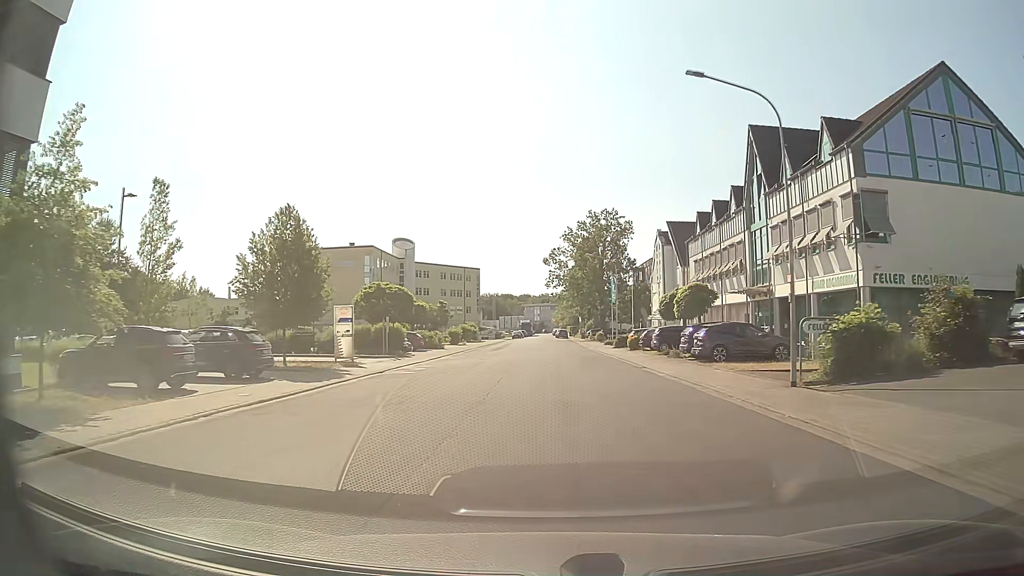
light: Day
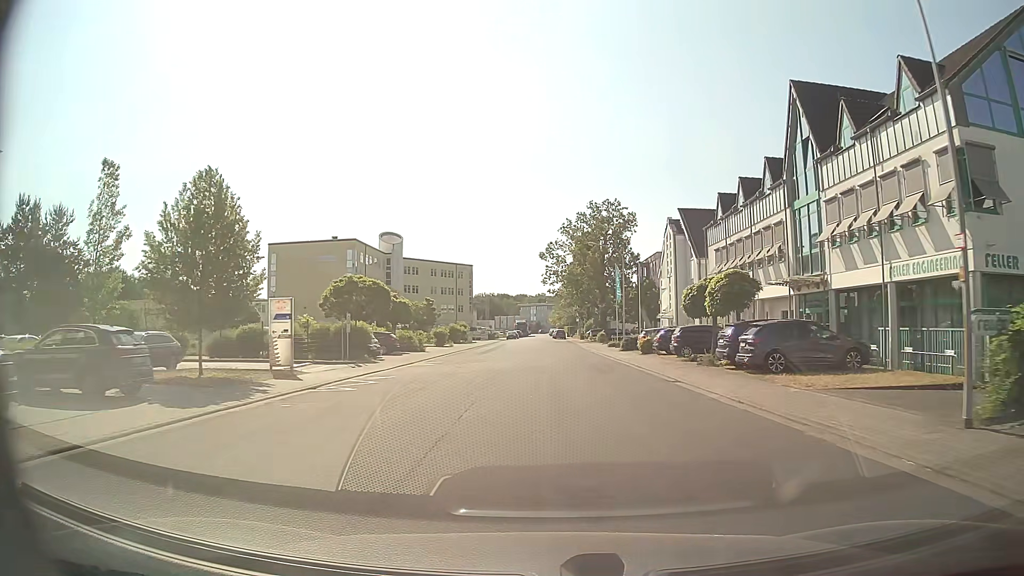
(+0.1, +7.4) m; 0°
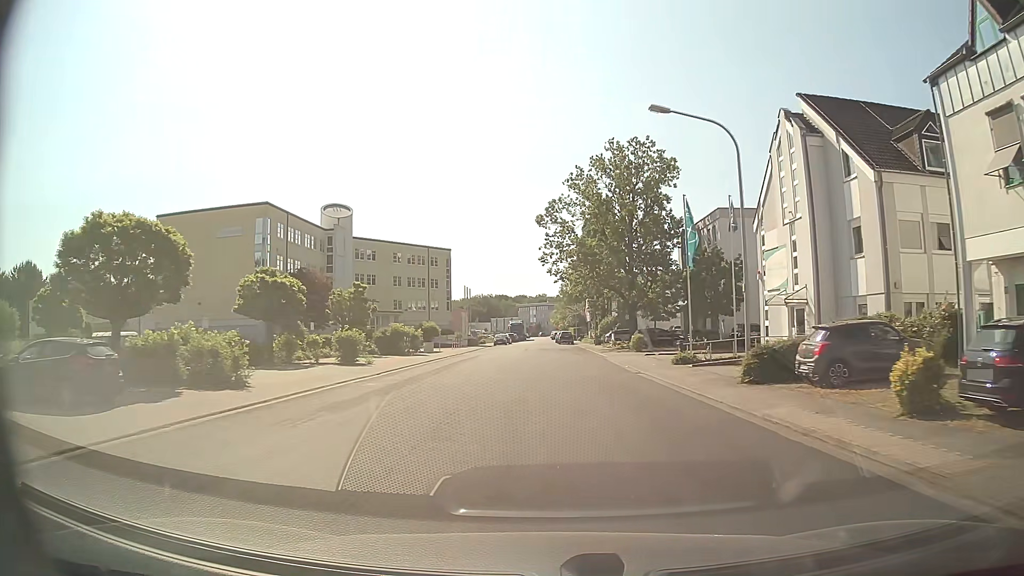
(+0.2, +30.1) m; 0°
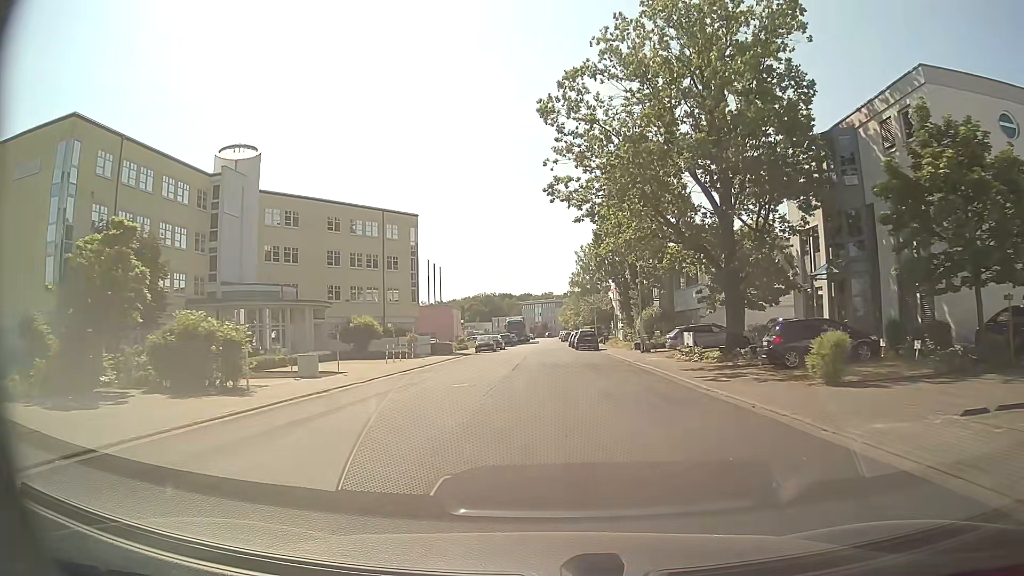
(-0.1, +30.6) m; 0°
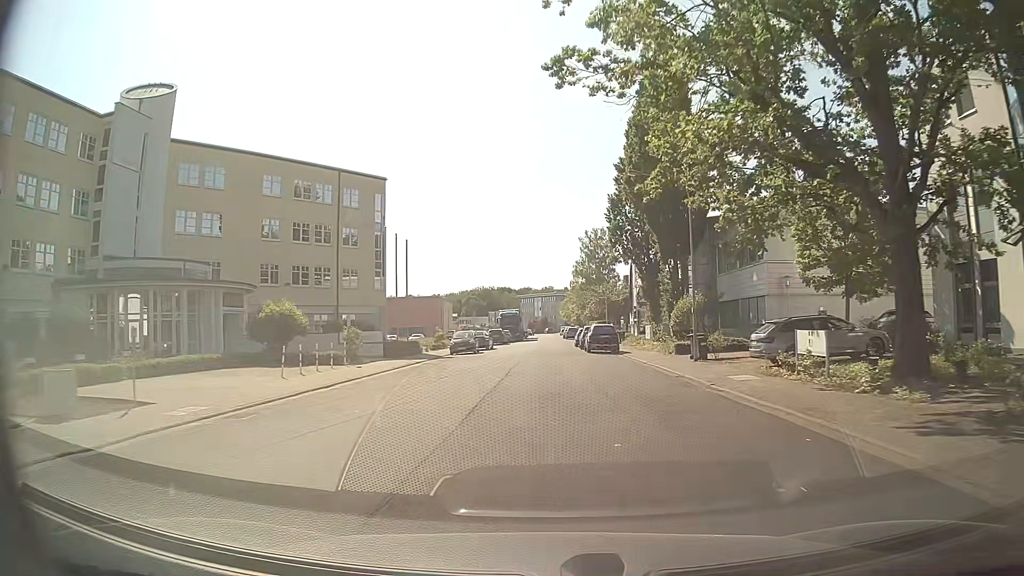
(-0.1, +15.1) m; 0°
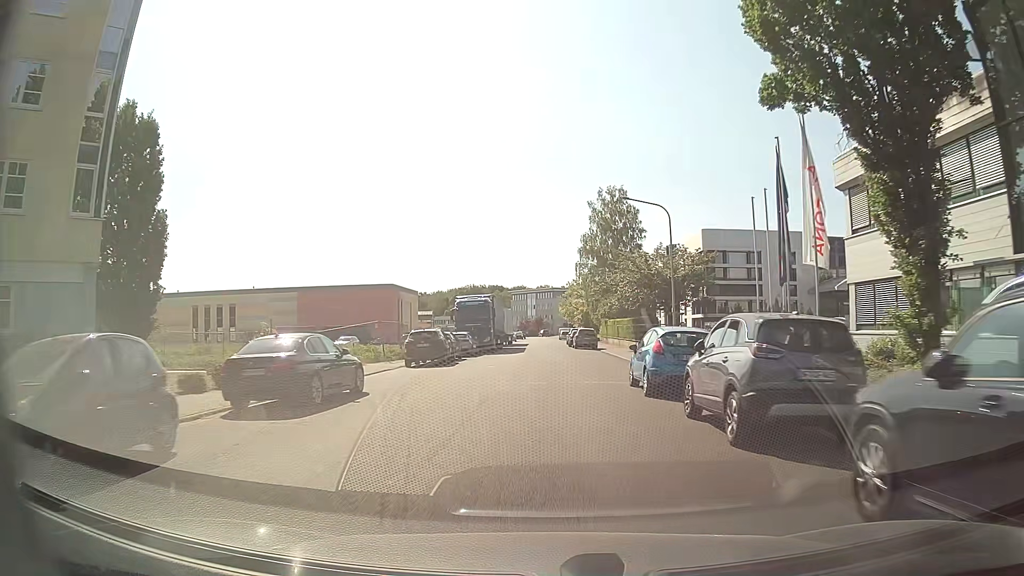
(+0.2, +37.4) m; 0°
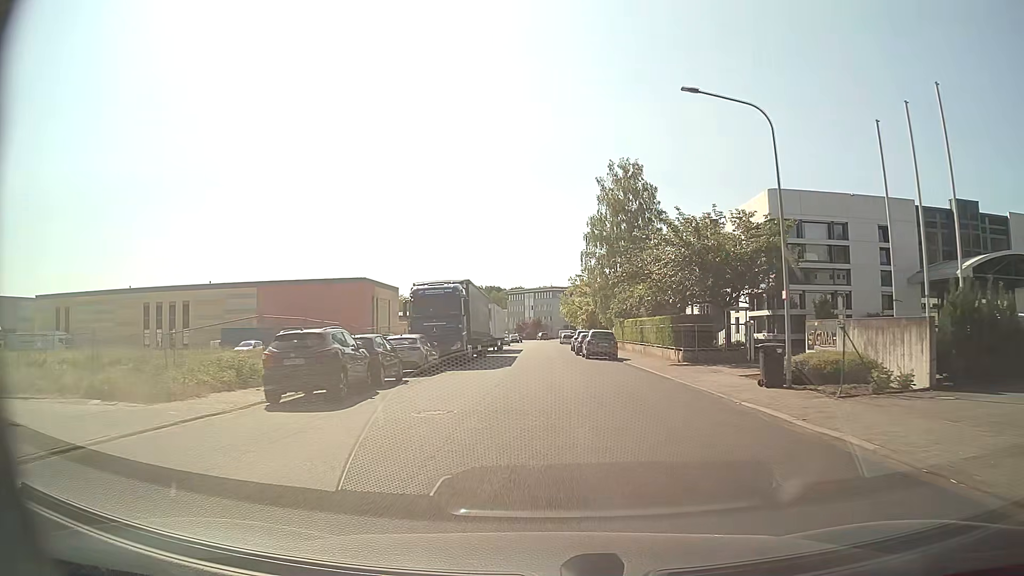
(0.0, +15.0) m; 0°
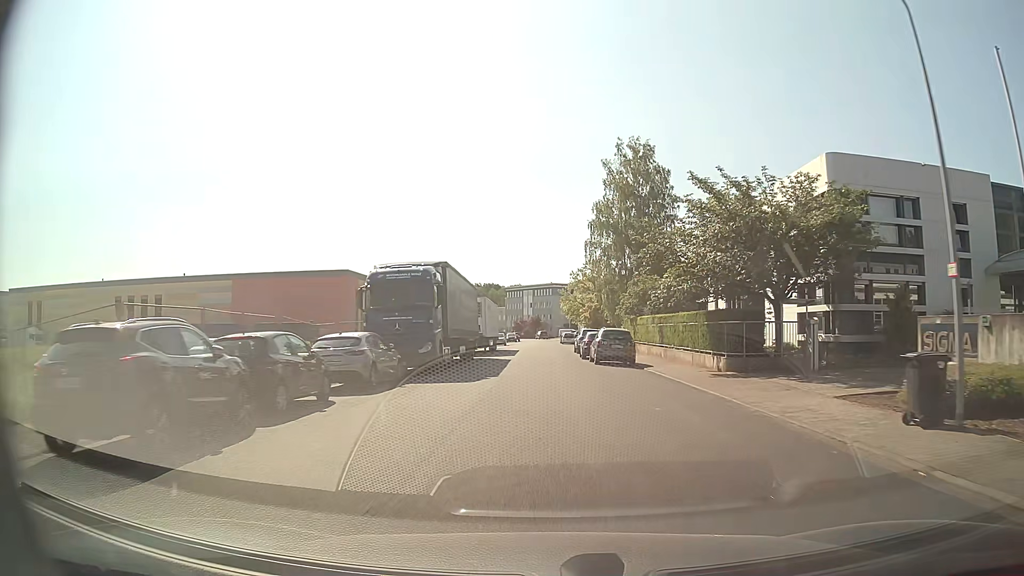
(0.0, +7.5) m; 0°
(0, +10) (0, +20) (0, +30) (0, +40) (0, +50) (0, +60) (0, +70) (0, +80) (0, +90) (0, +100) m
